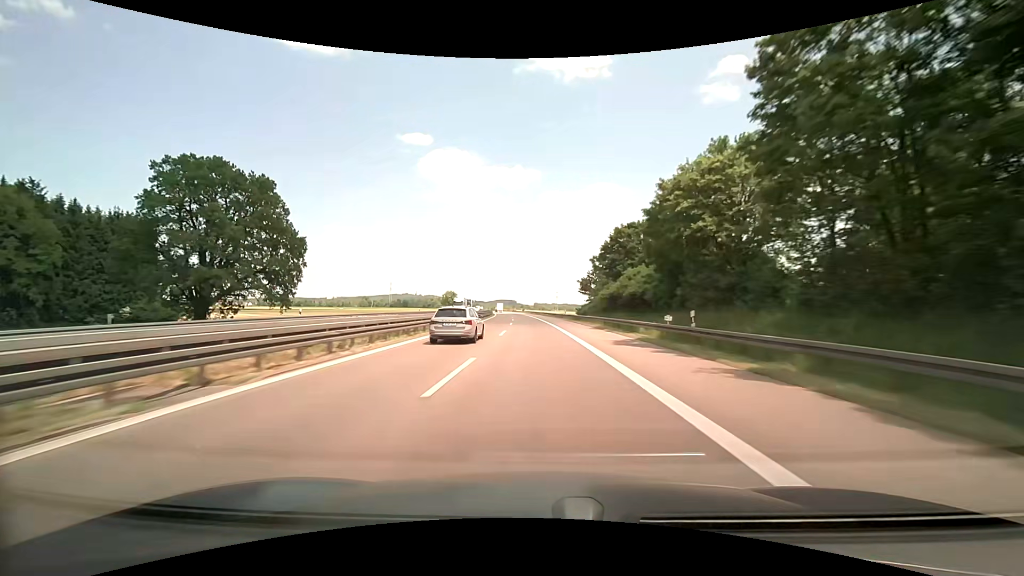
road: motorway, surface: asphalt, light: Day
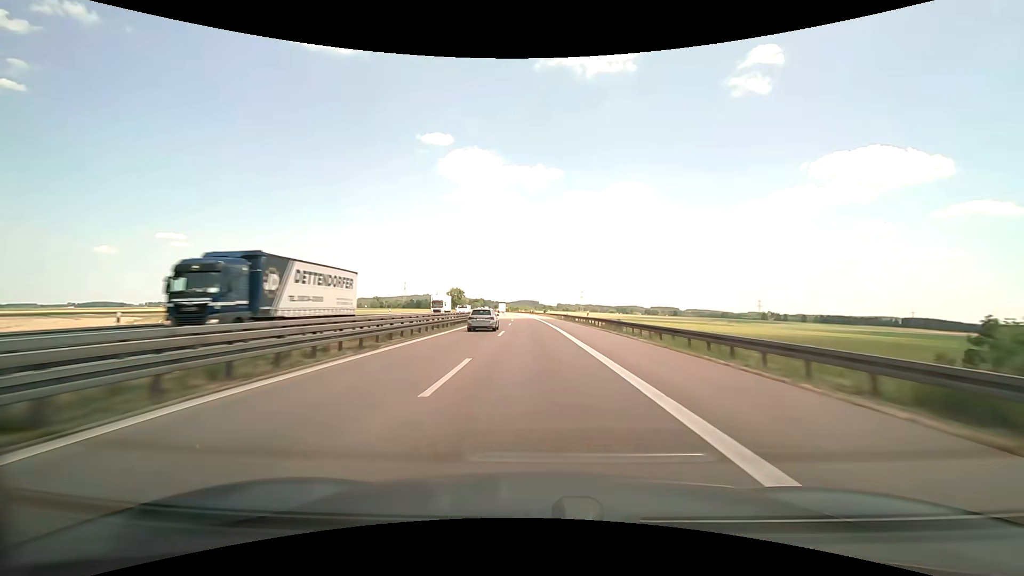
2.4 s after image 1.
(-0.3, +71.3) m; -1°
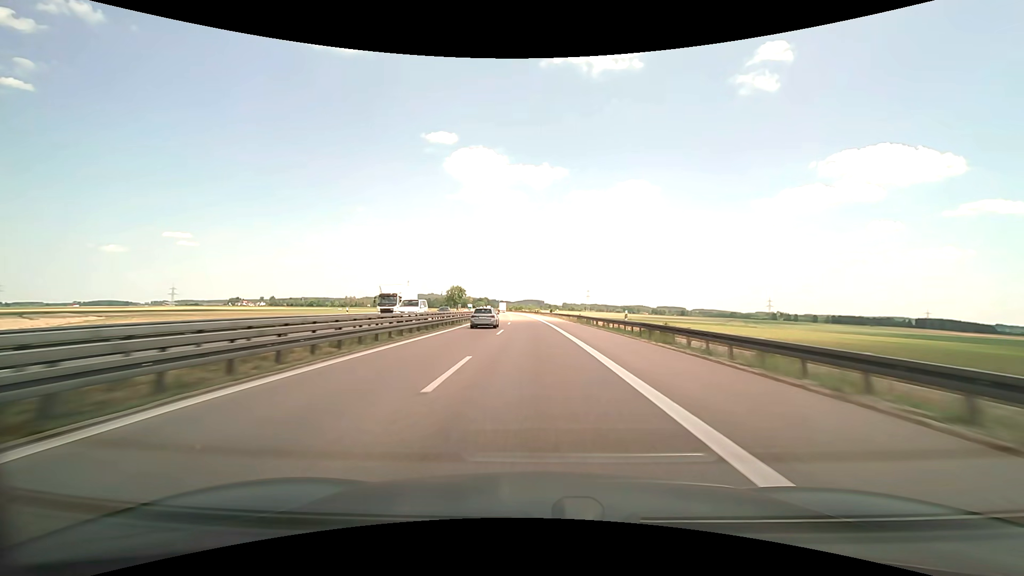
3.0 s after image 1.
(-0.1, +17.9) m; -1°
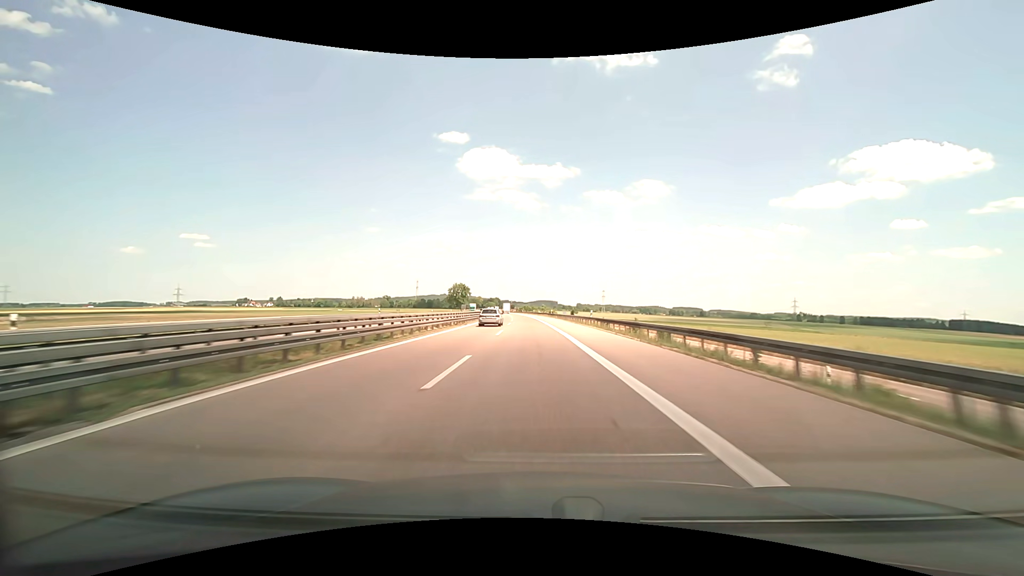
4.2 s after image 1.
(-0.5, +35.7) m; -2°
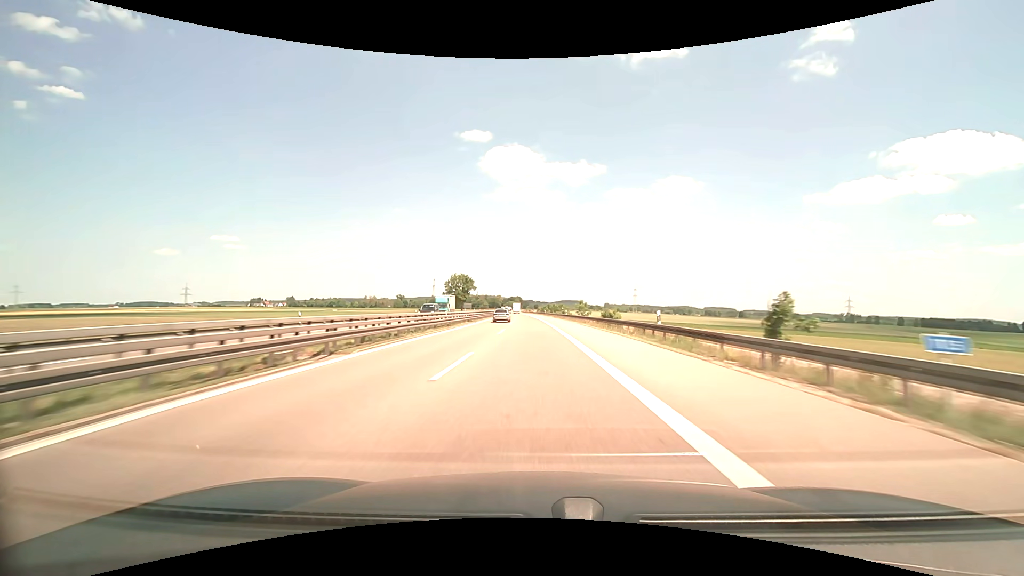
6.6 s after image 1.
(-0.8, +70.9) m; -2°
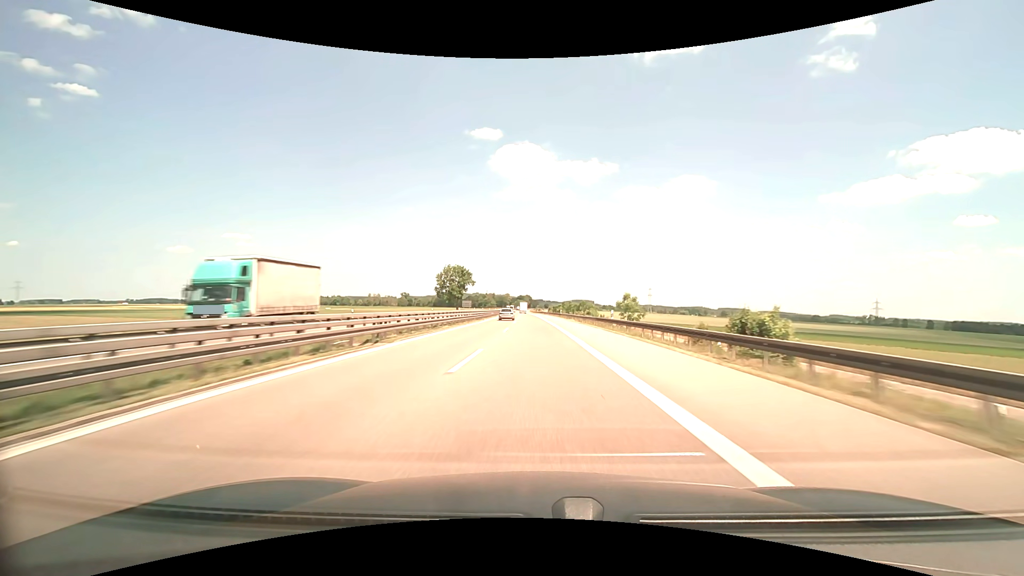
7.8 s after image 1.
(-0.9, +35.1) m; -2°
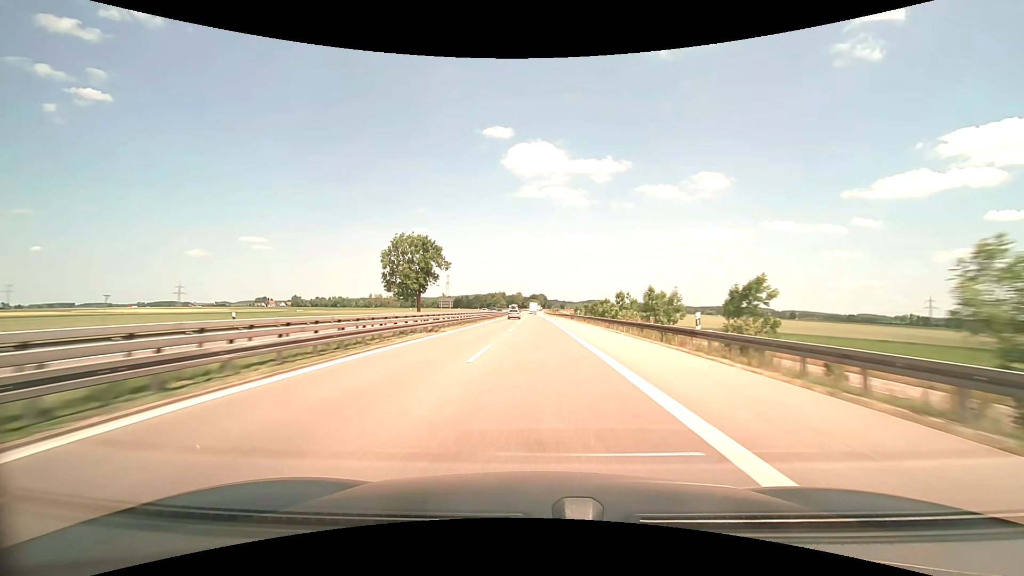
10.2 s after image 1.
(-0.7, +69.5) m; -2°
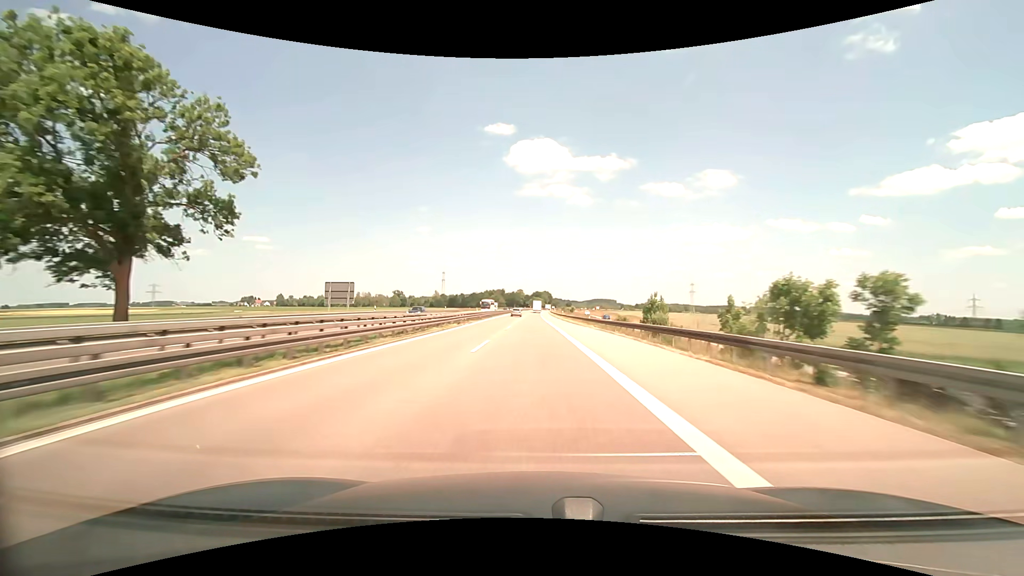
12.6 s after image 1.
(-0.5, +69.1) m; -1°
(0, +10) (0, +20) (0, +30) (0, +40) (0, +50) (0, +60) (0, +70) (0, +80) (0, +90) (0, +100) m
